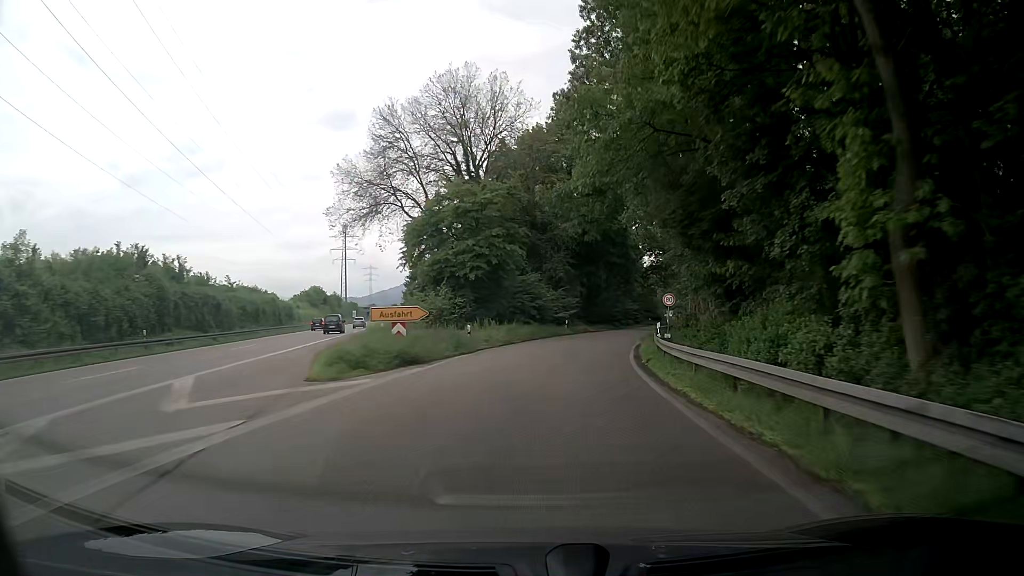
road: trunk_link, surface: asphalt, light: Day
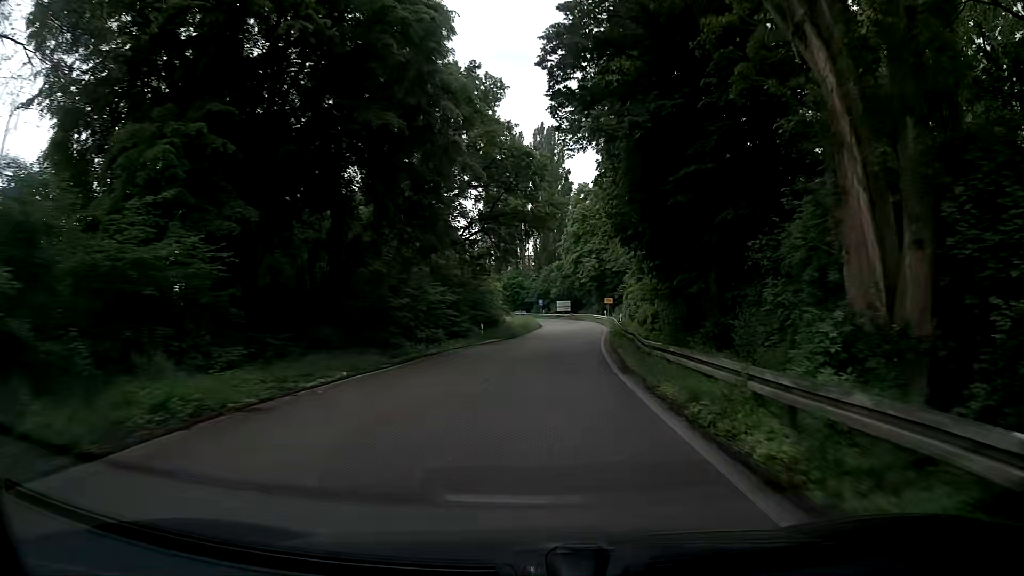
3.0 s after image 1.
(+6.6, +48.2) m; +16°
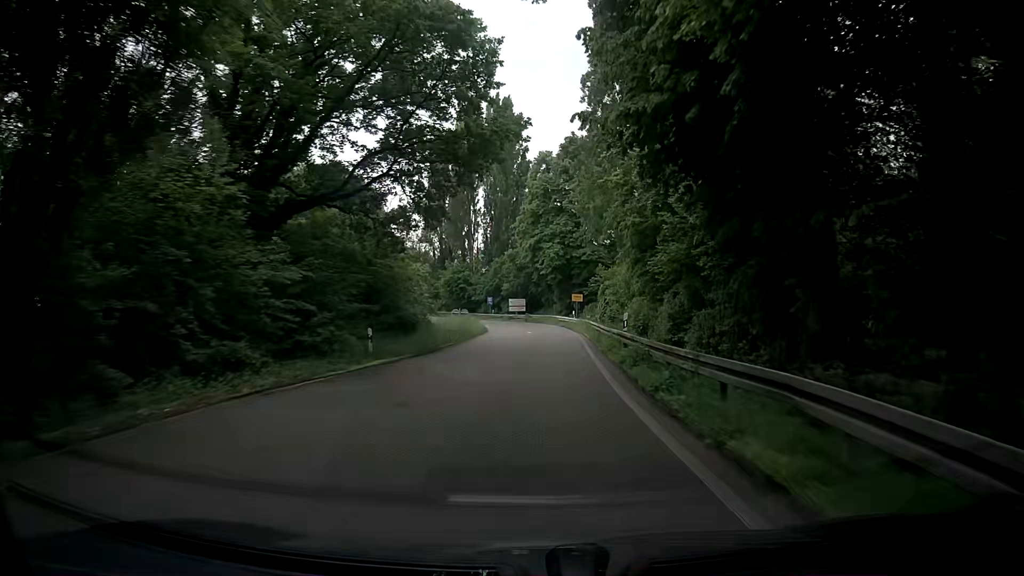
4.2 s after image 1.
(+0.6, +18.0) m; +6°
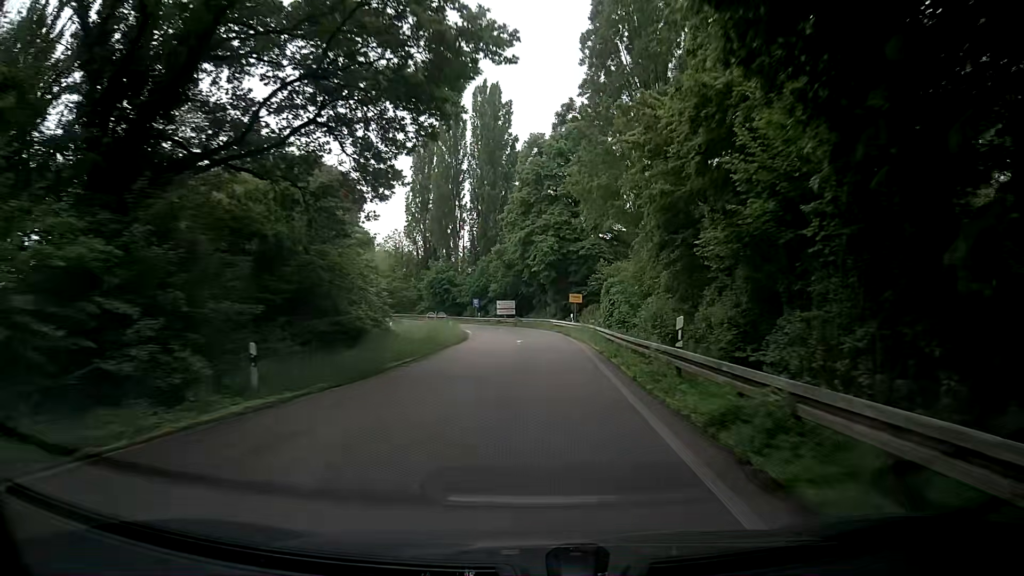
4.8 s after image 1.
(-0.2, +8.8) m; 0°
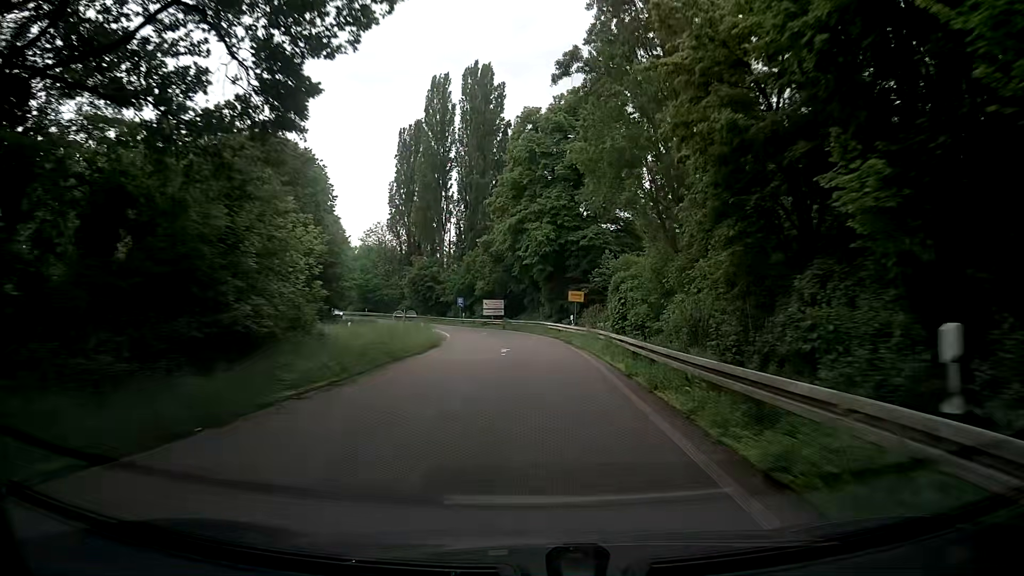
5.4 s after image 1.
(0.0, +8.5) m; 0°
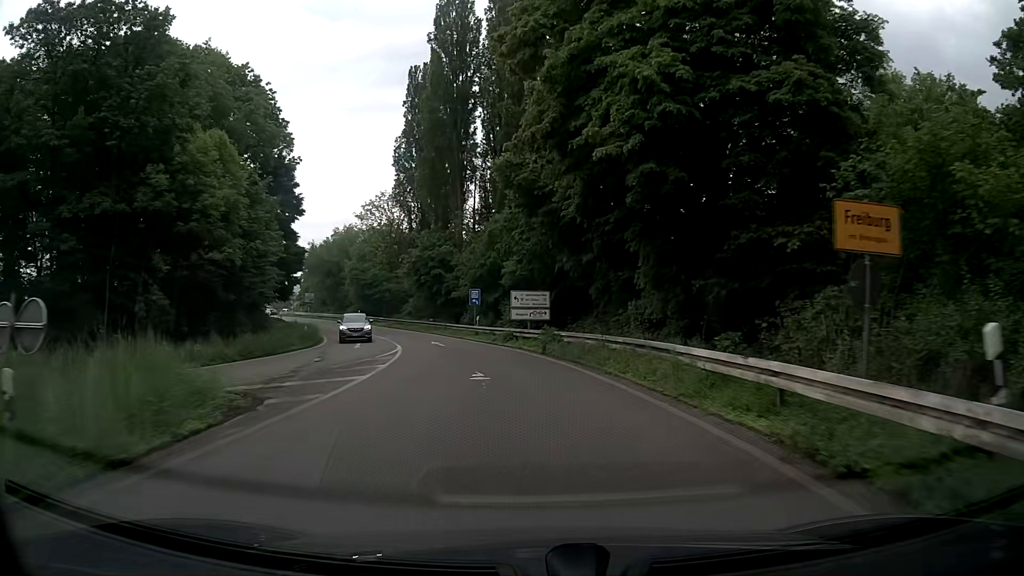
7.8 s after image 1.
(-0.7, +31.4) m; -5°
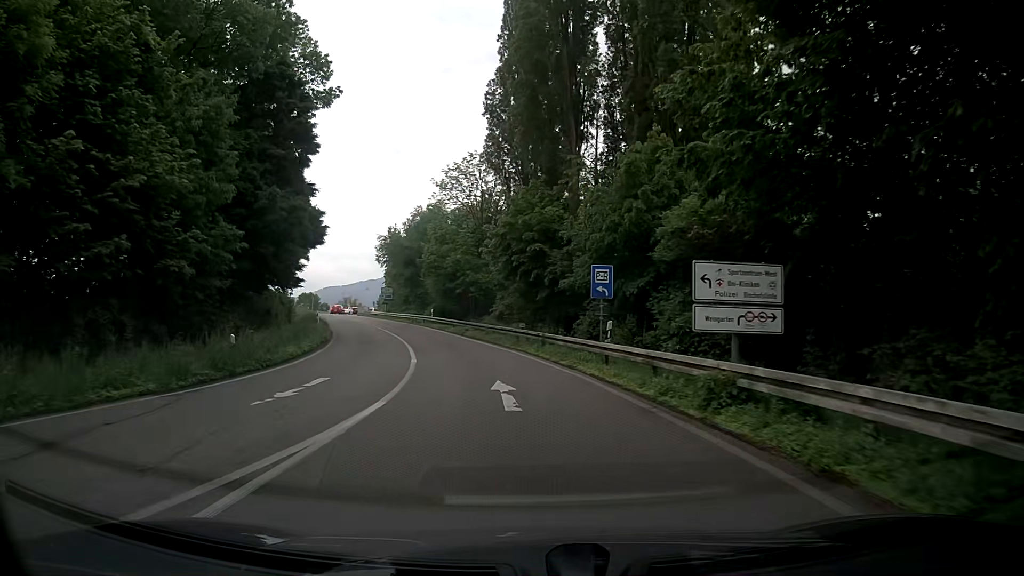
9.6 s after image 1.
(-1.8, +21.5) m; -10°
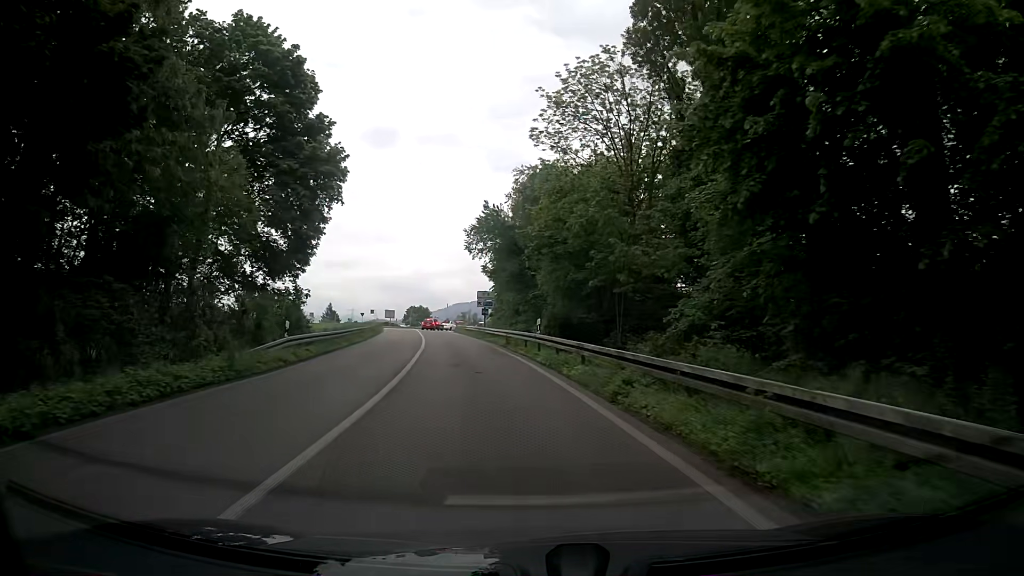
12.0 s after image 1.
(-2.6, +27.7) m; -12°
(0, +10) (-1, +20) (-2, +30) (-4, +40) (-6, +50) (-7, +59) (-9, +69) (-11, +79) (-12, +89) (-12, +99) m
